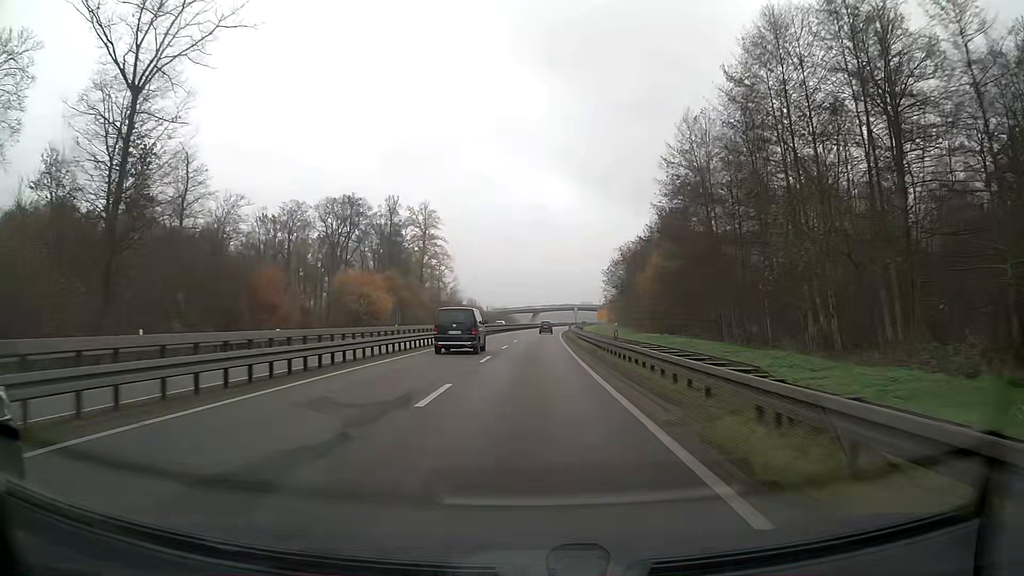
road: trunk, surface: asphalt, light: Day
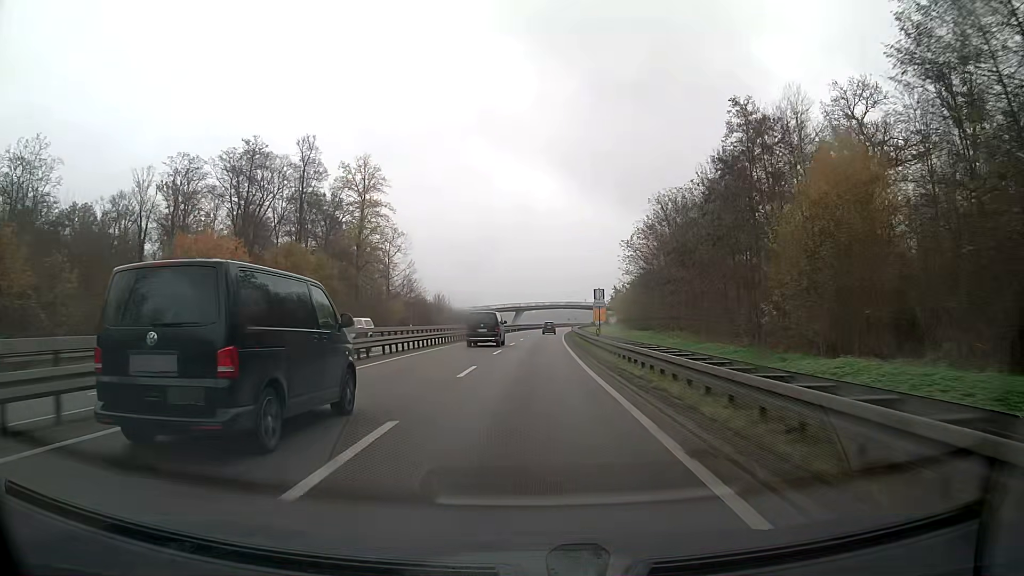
(+0.5, +42.0) m; +1°
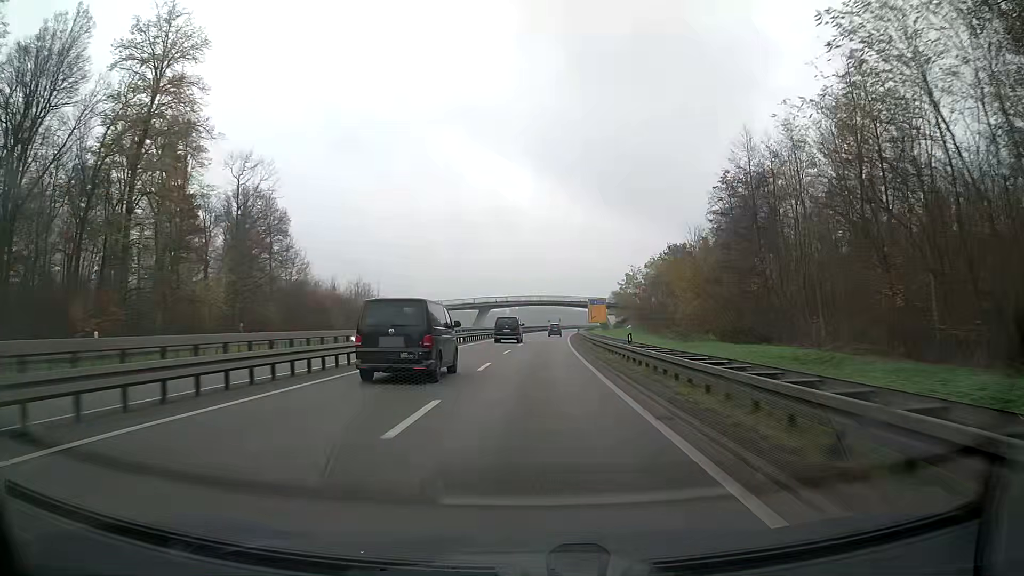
(+1.1, +57.2) m; +2°
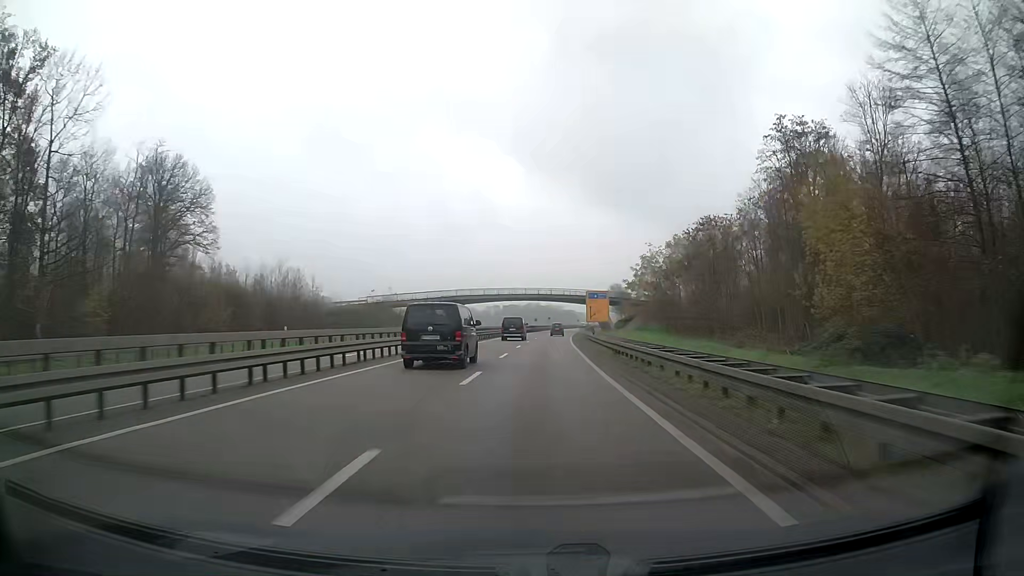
(+0.3, +29.1) m; +1°
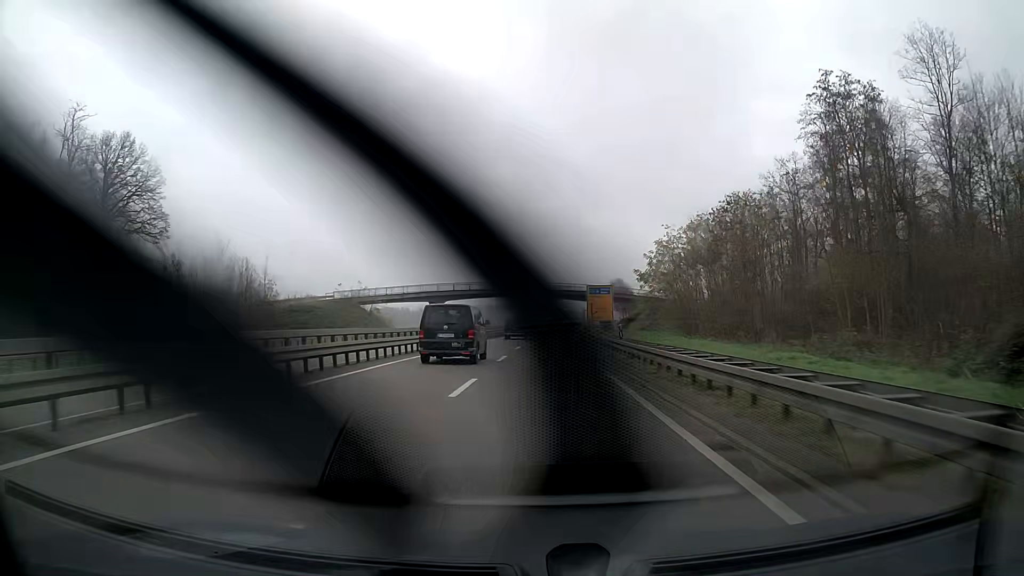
(+0.1, +14.6) m; +1°
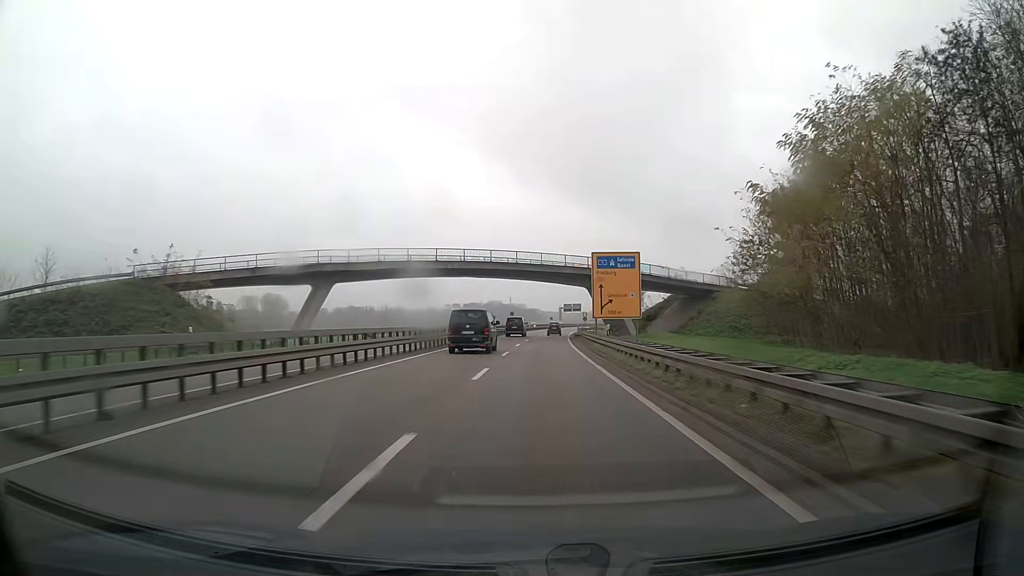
(+0.9, +44.4) m; +2°
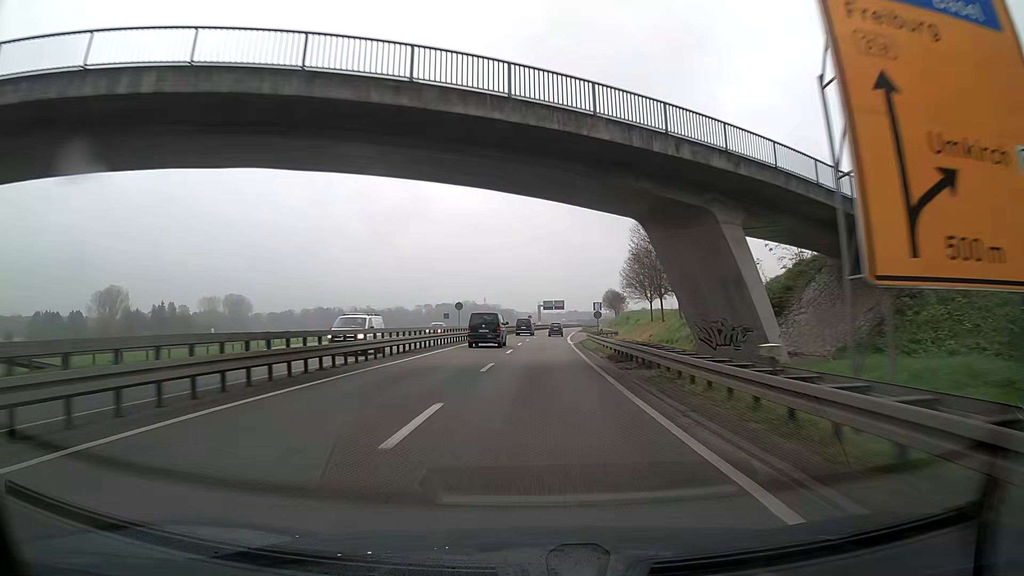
(+0.8, +45.0) m; +2°
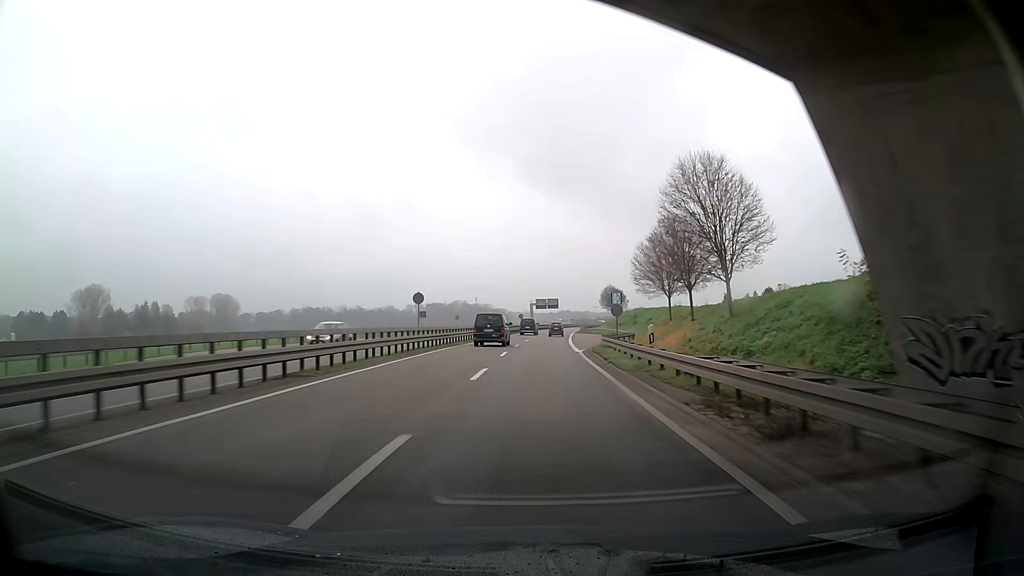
(+0.1, +15.1) m; +1°
(0, +10) (0, +20) (0, +30) (+1, +40) (+1, +50) (+1, +60) (+2, +70) (+2, +80) (+3, +90) (+4, +100) m
